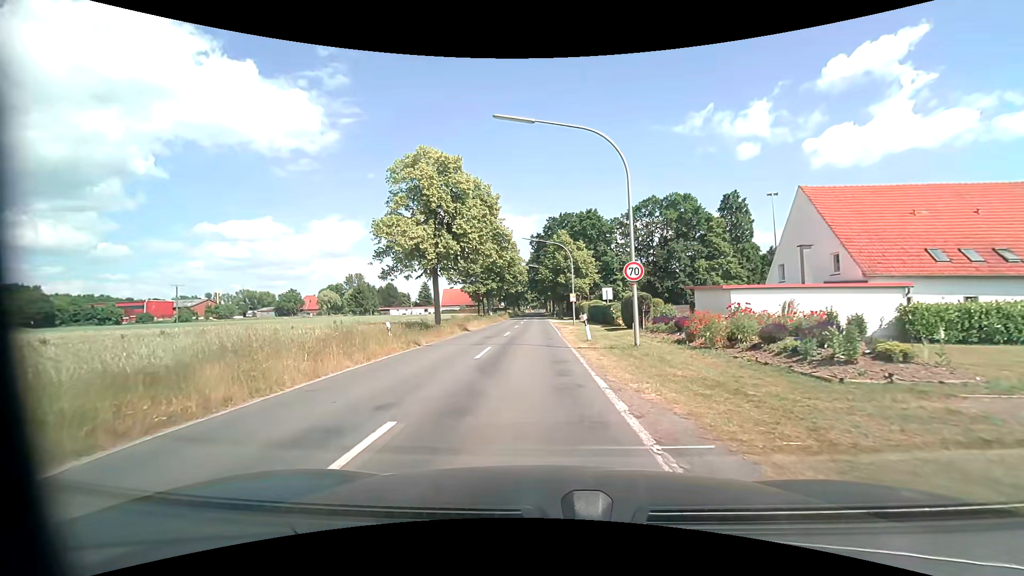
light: Day
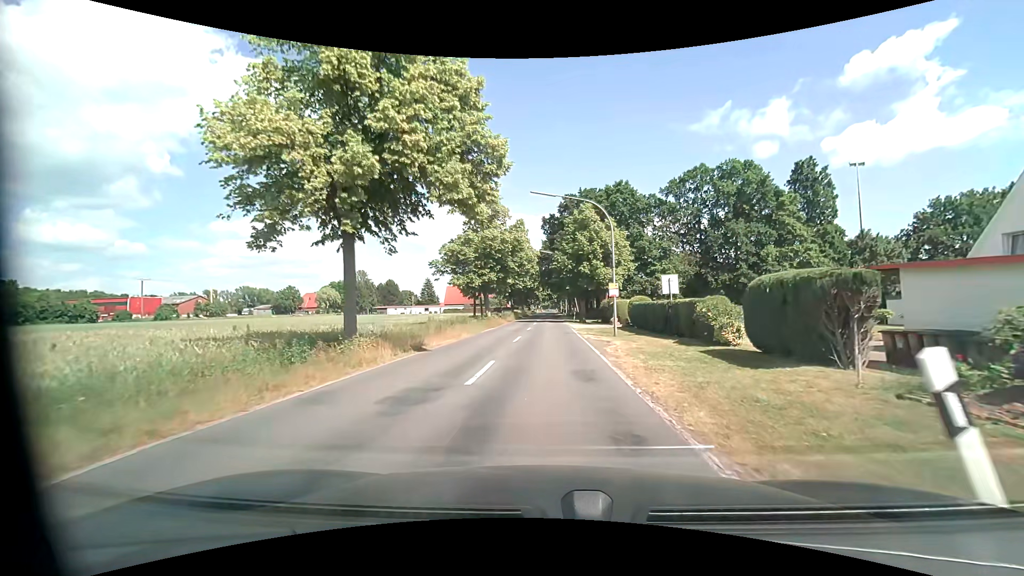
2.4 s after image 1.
(-0.7, +17.6) m; -2°
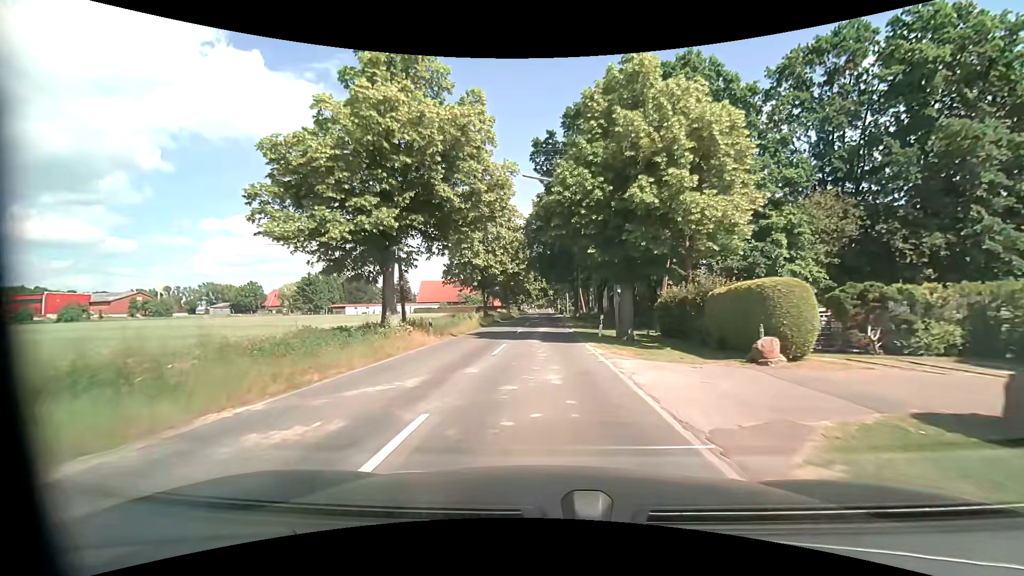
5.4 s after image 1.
(+0.4, +31.1) m; +1°
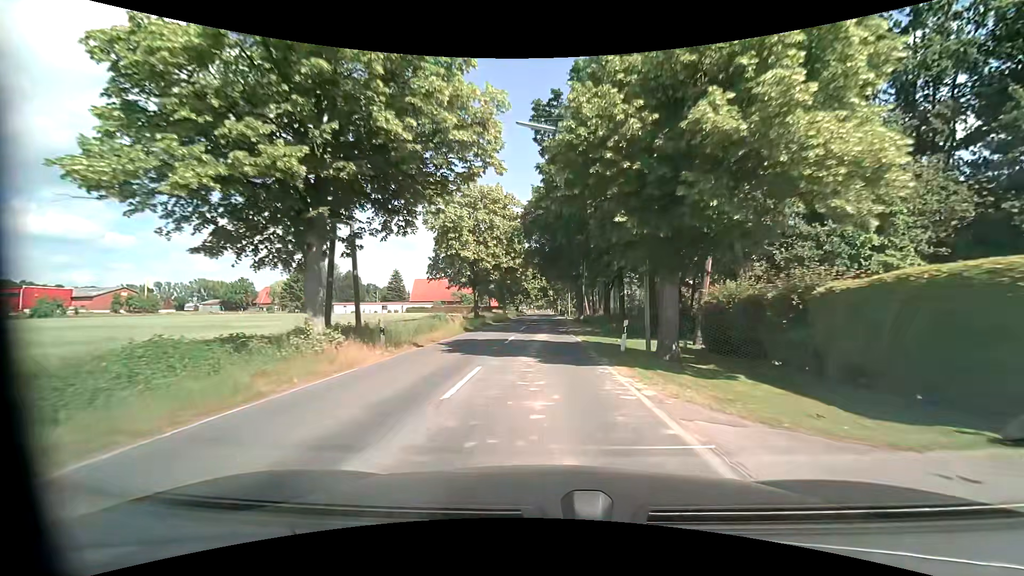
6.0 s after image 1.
(0.0, +7.0) m; 0°
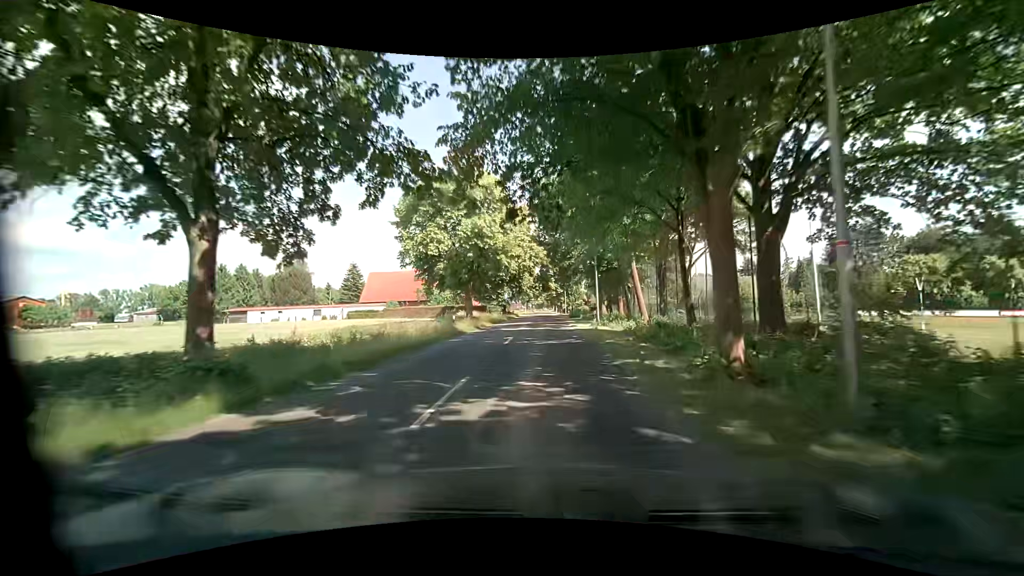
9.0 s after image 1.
(+0.2, +38.2) m; 0°
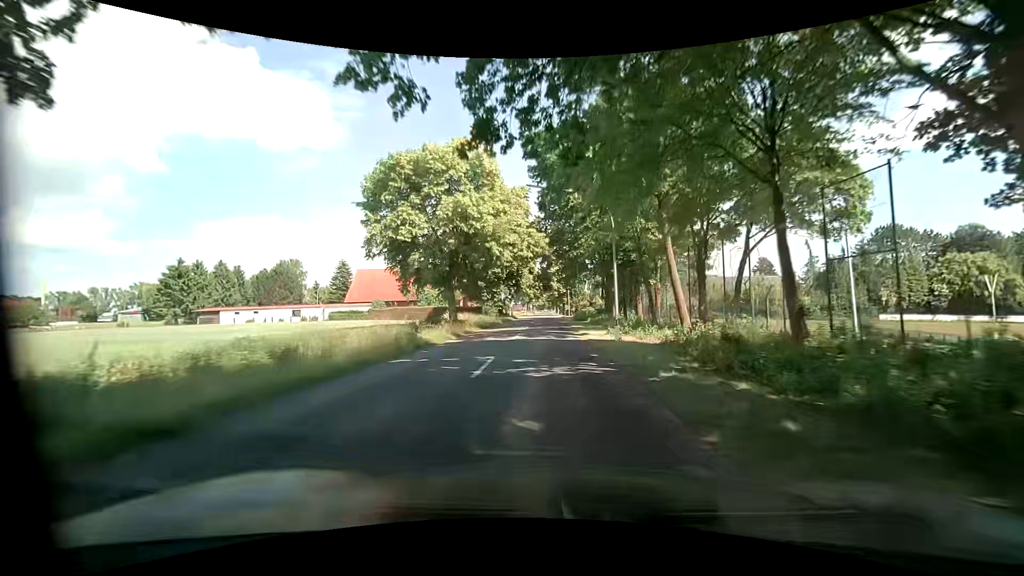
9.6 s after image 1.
(0.0, +8.2) m; 0°
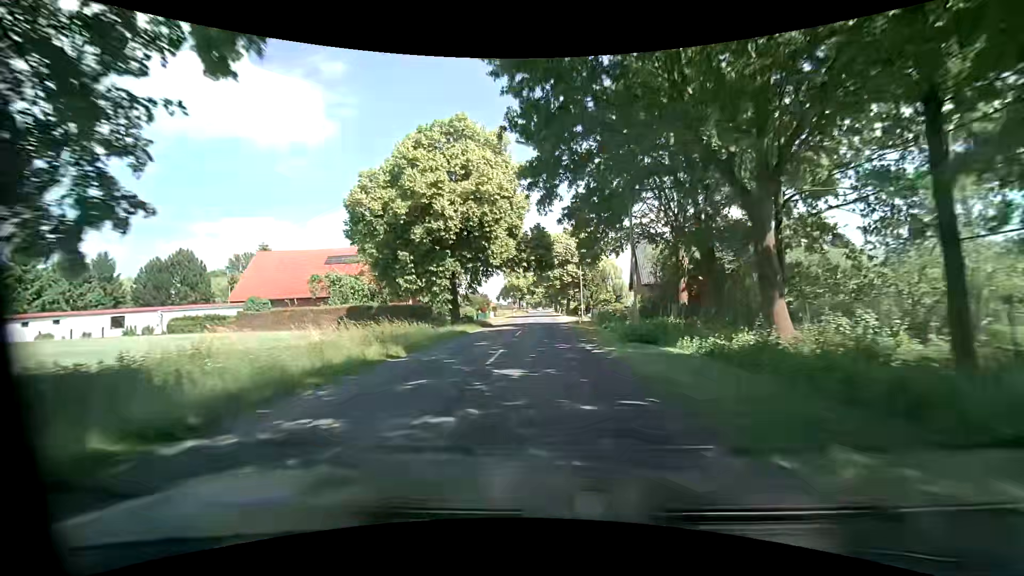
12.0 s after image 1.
(+0.3, +34.0) m; 0°
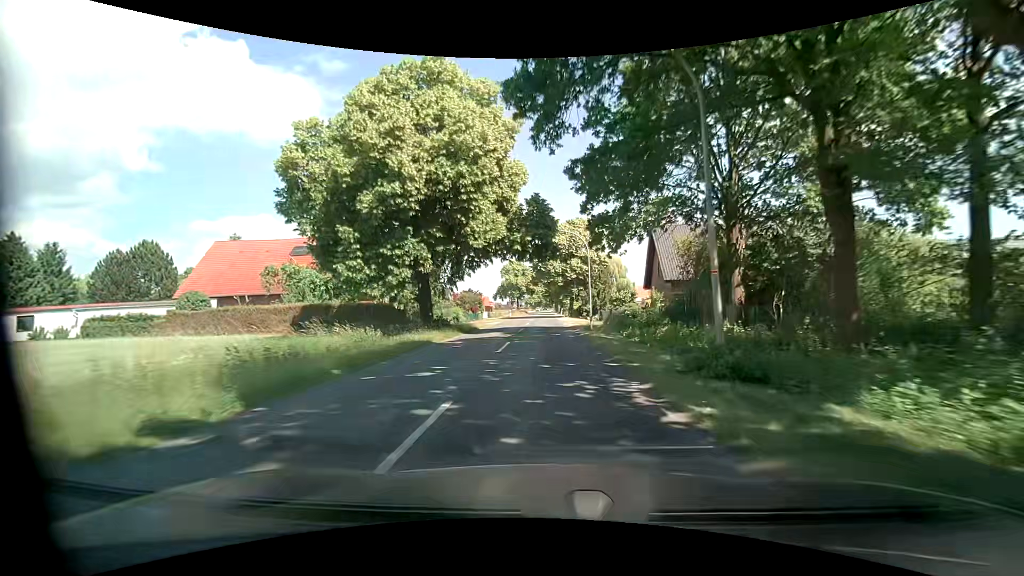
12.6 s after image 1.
(0.0, +8.8) m; -1°
(0, +10) (0, +20) (+1, +30) (+1, +40) (+1, +50) (+1, +60) (+1, +70) (+1, +80) (+2, +90) (+2, +100) m
